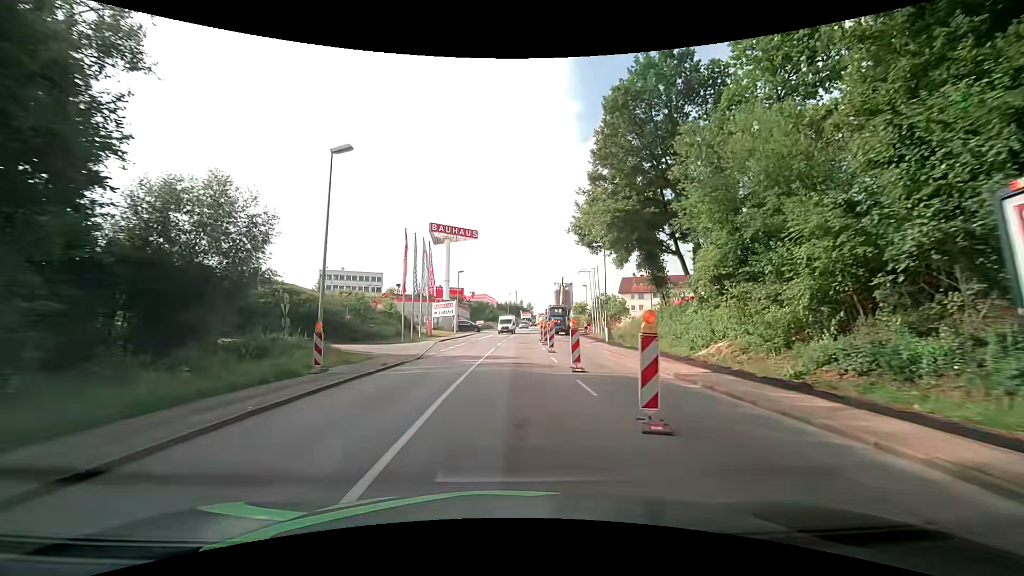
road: tertiary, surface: asphalt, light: Day
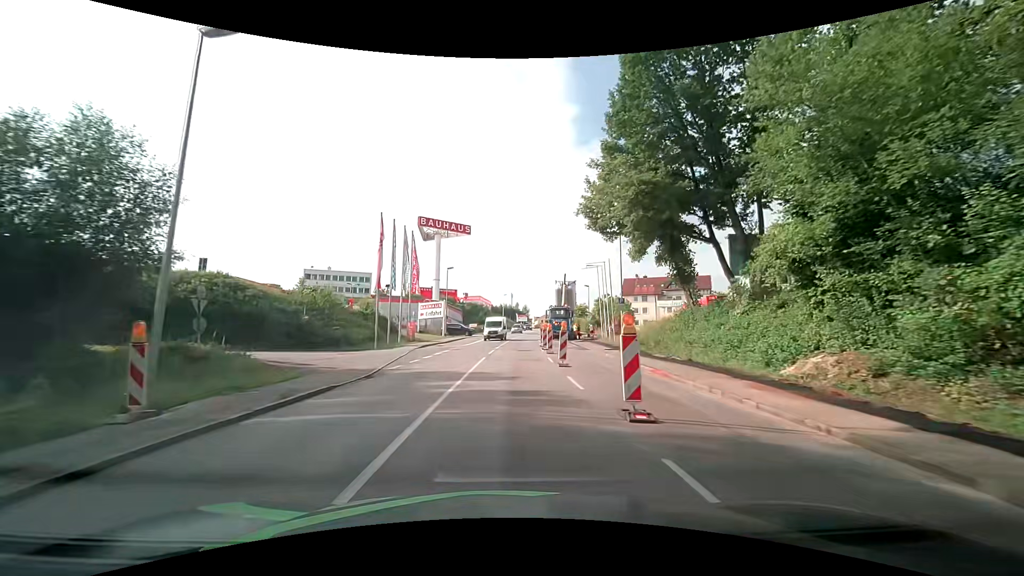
(0.0, +7.6) m; +1°
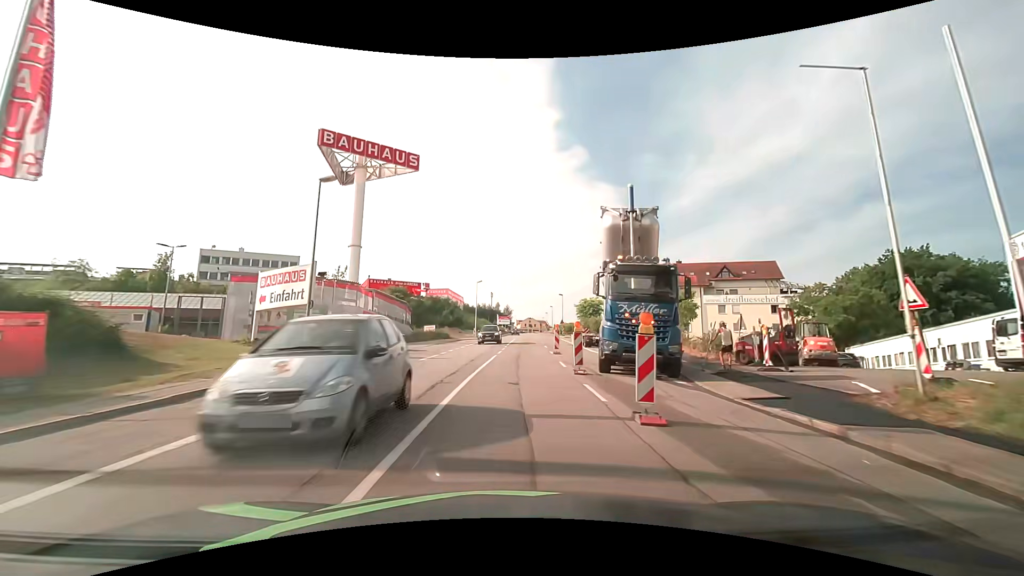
(+0.4, +38.0) m; +2°
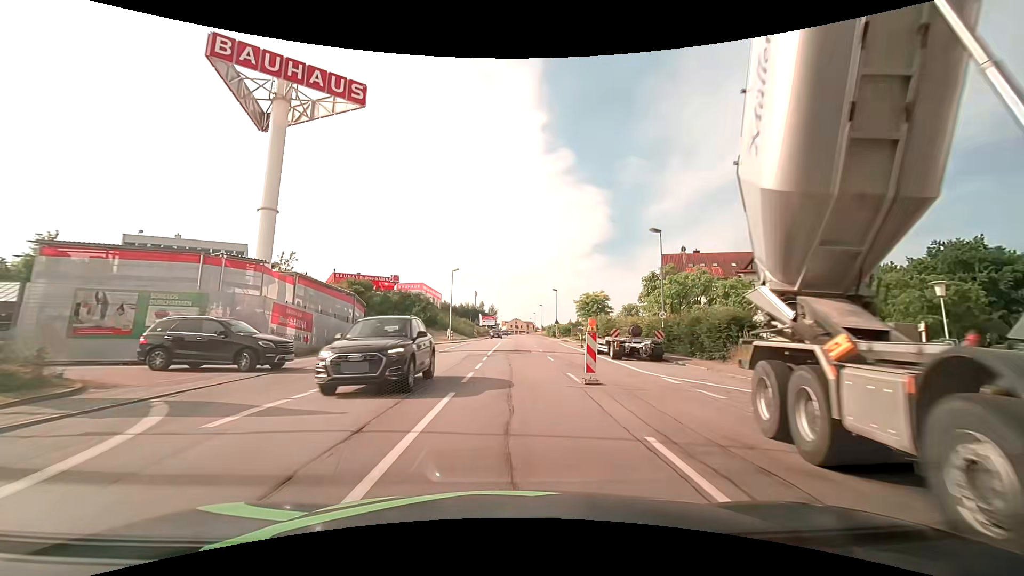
(+0.2, +15.2) m; +2°
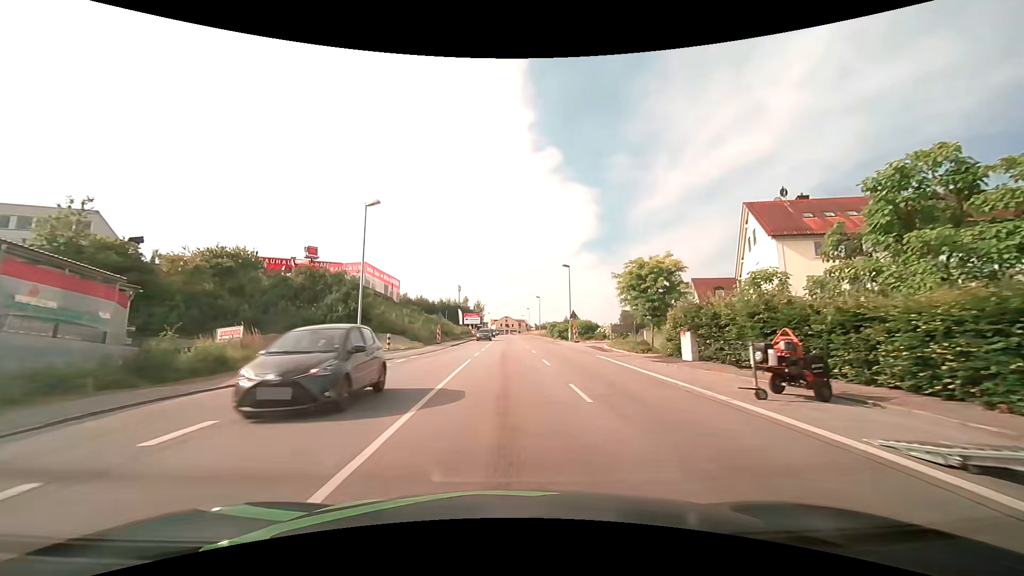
(+0.7, +30.4) m; +2°
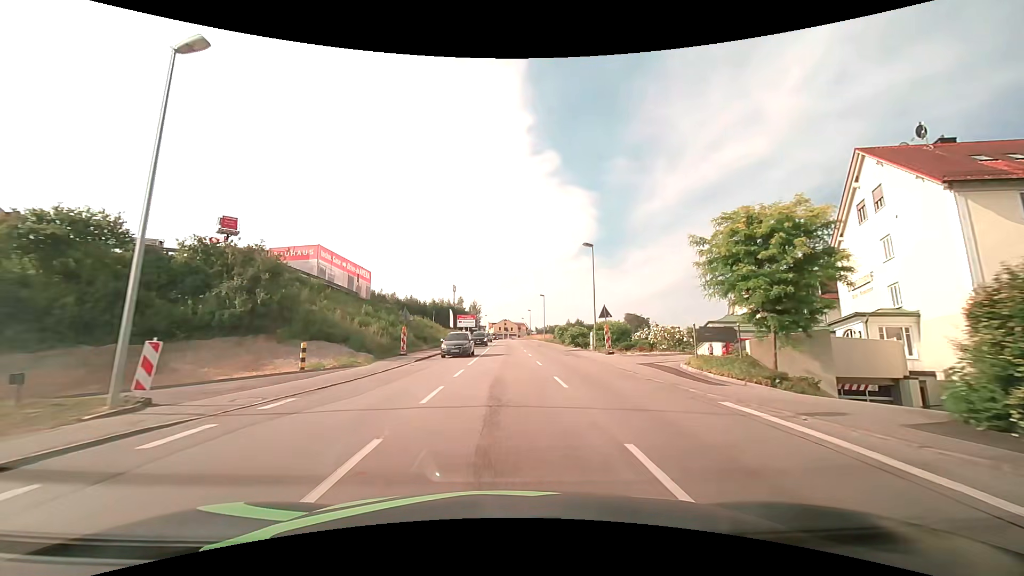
(-0.1, +15.2) m; 0°
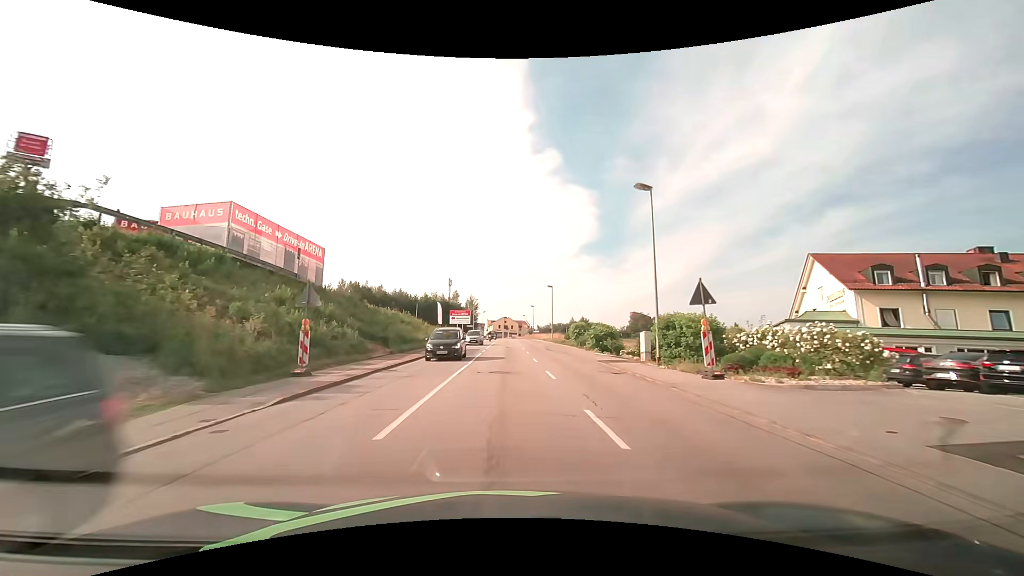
(-0.1, +15.2) m; 0°
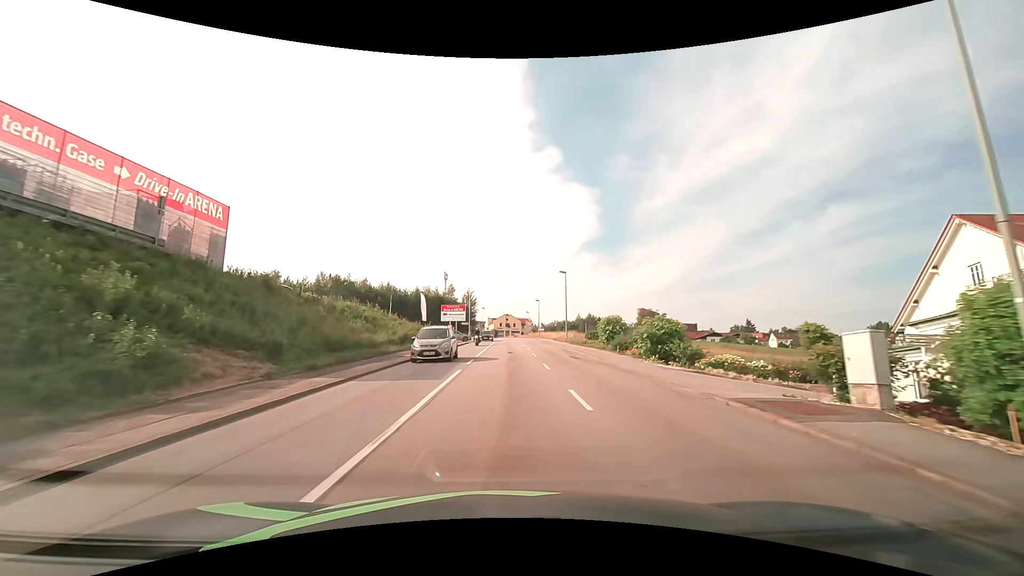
(0.0, +15.3) m; 0°
(0, +10) (0, +20) (0, +30) (0, +40) (0, +50) (0, +60) (0, +70) (0, +80) (0, +90) (0, +100) m
